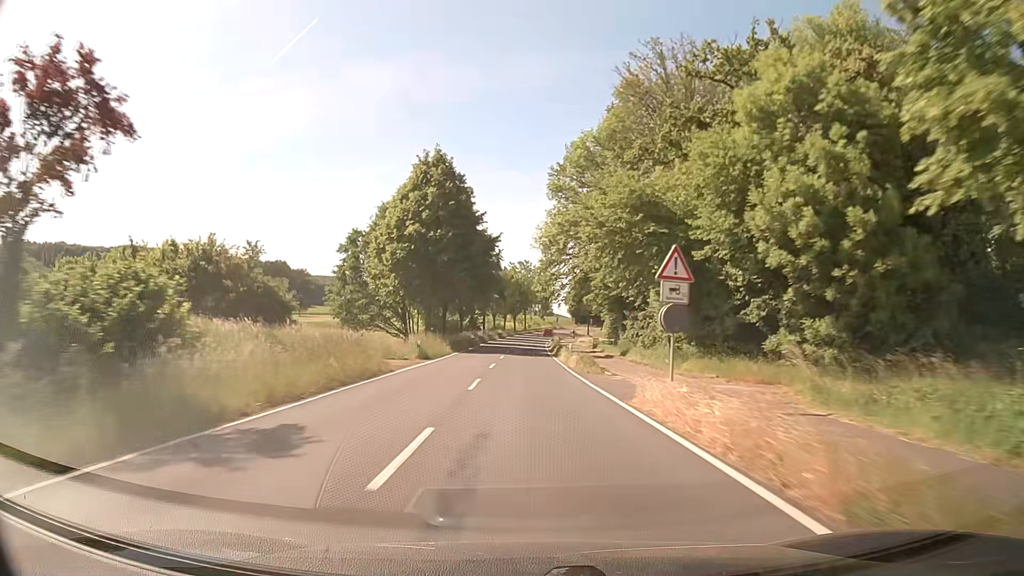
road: secondary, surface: asphalt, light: Day
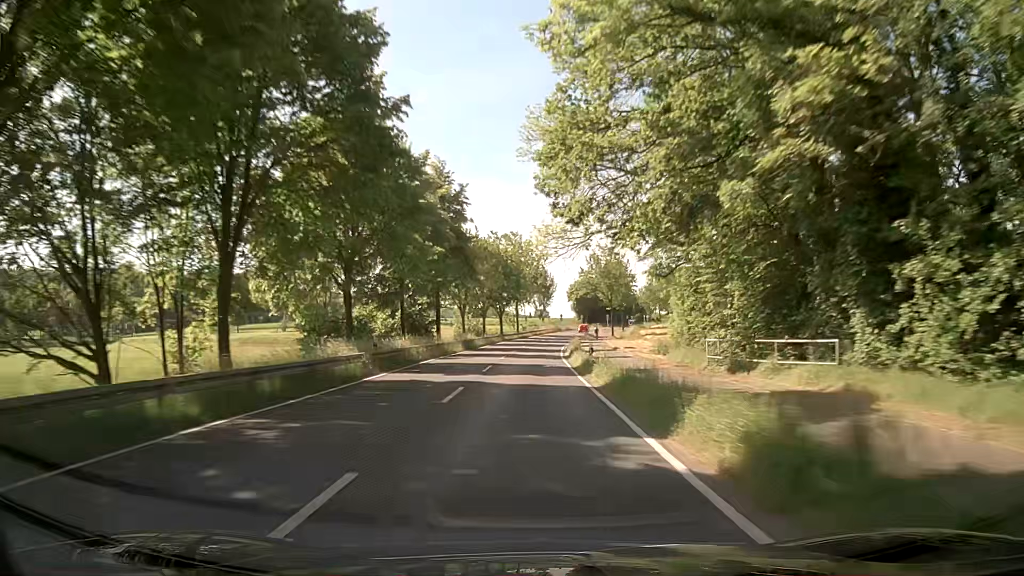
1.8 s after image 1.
(+0.1, +47.5) m; +1°
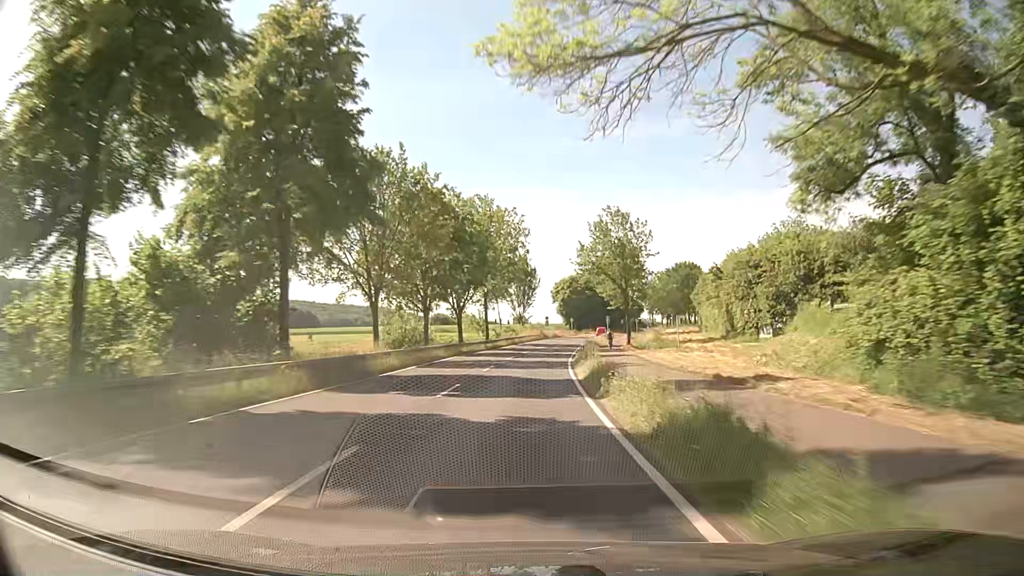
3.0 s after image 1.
(+0.3, +31.5) m; +2°
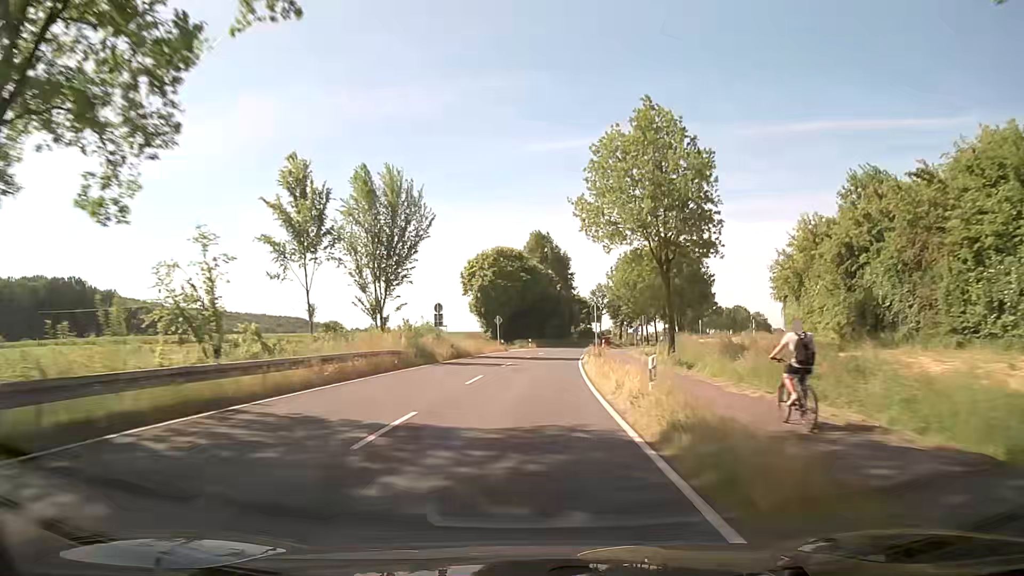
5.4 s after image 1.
(+3.1, +62.6) m; +7°
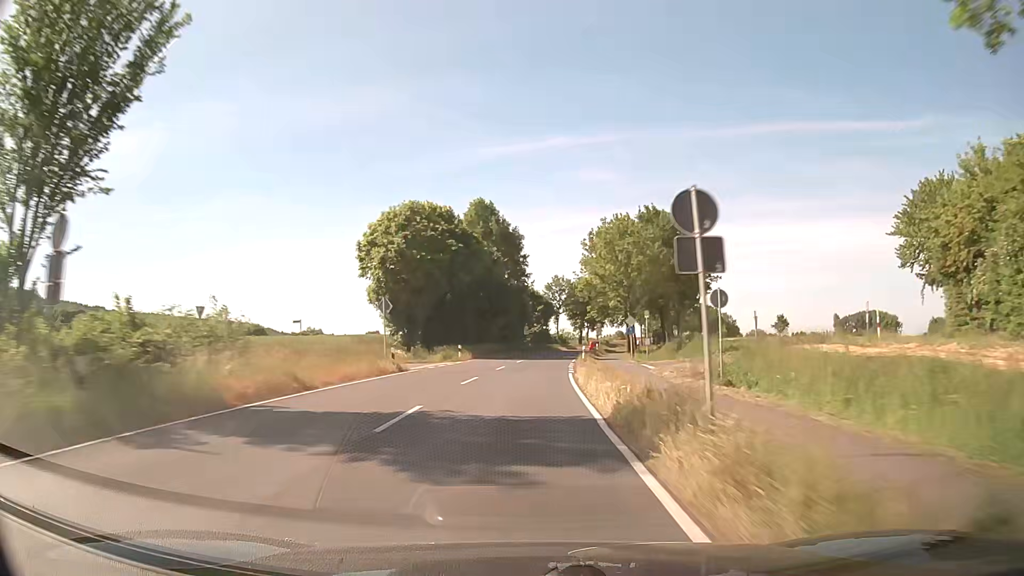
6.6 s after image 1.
(+1.2, +31.2) m; +4°
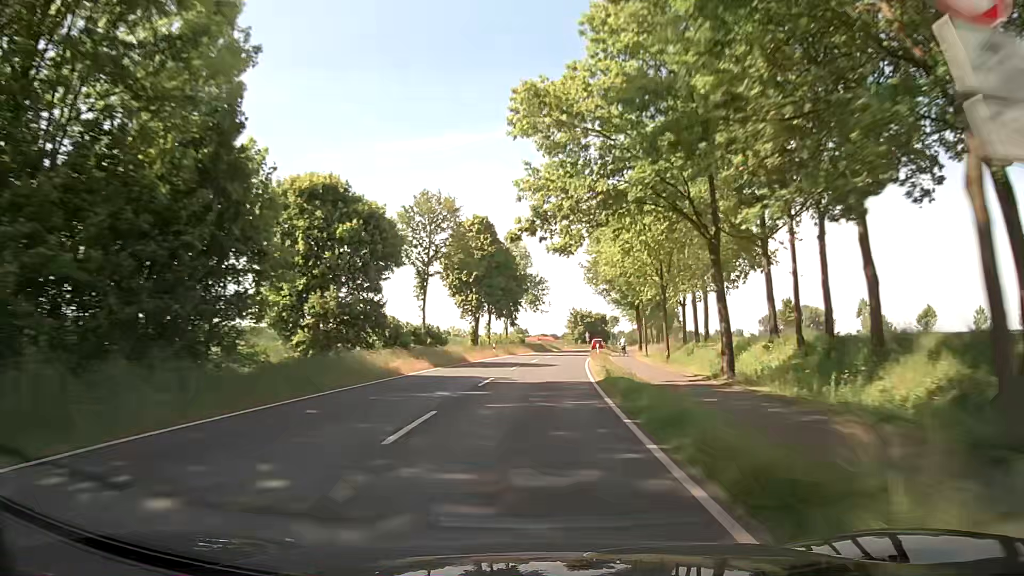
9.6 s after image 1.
(+5.9, +78.1) m; +10°
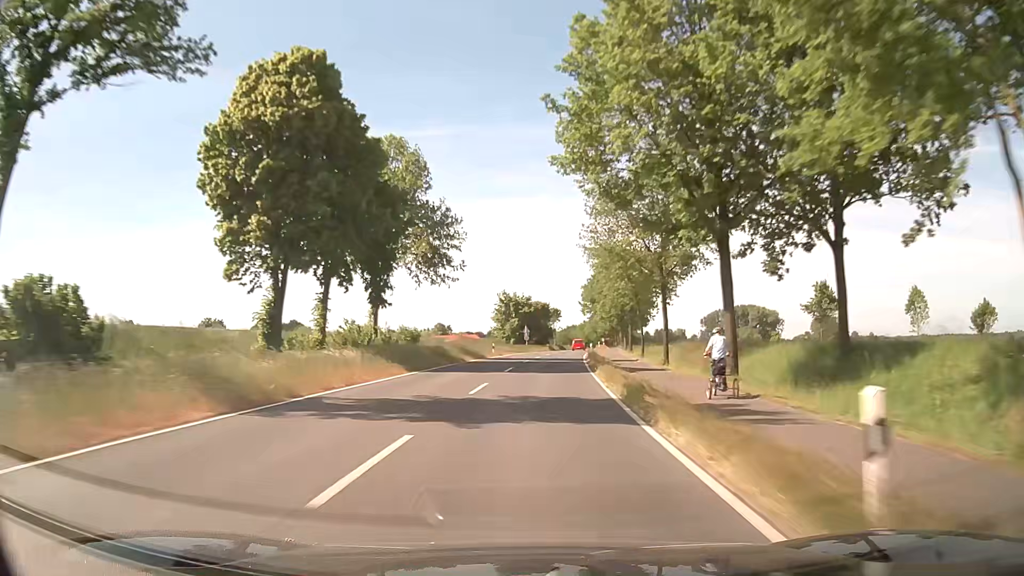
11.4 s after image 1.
(+2.1, +47.3) m; +6°
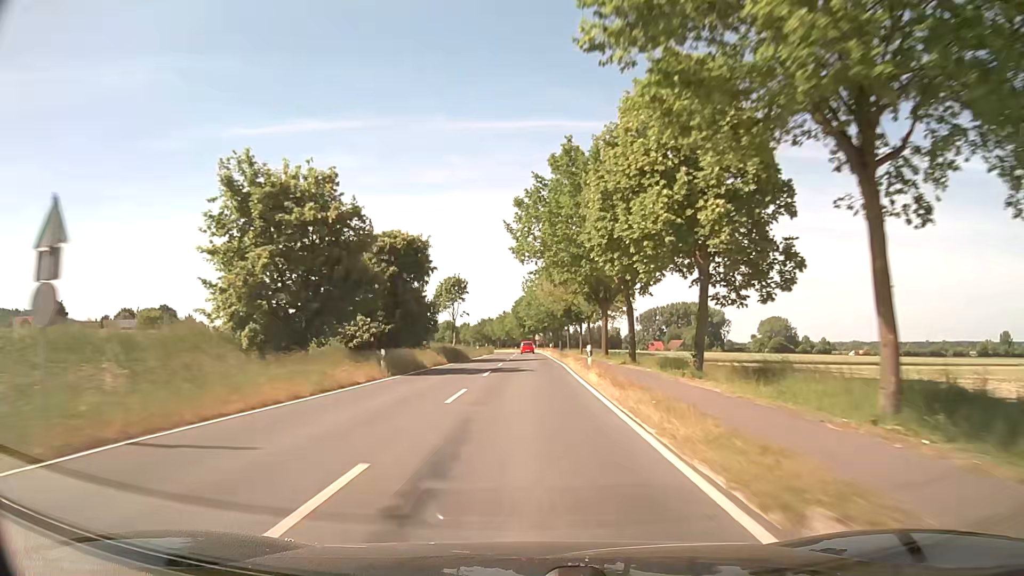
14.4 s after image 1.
(+5.8, +79.0) m; +7°
(0, +10) (0, +20) (0, +30) (0, +40) (0, +50) (0, +60) (0, +70) (0, +80) (0, +90) (0, +100) m
